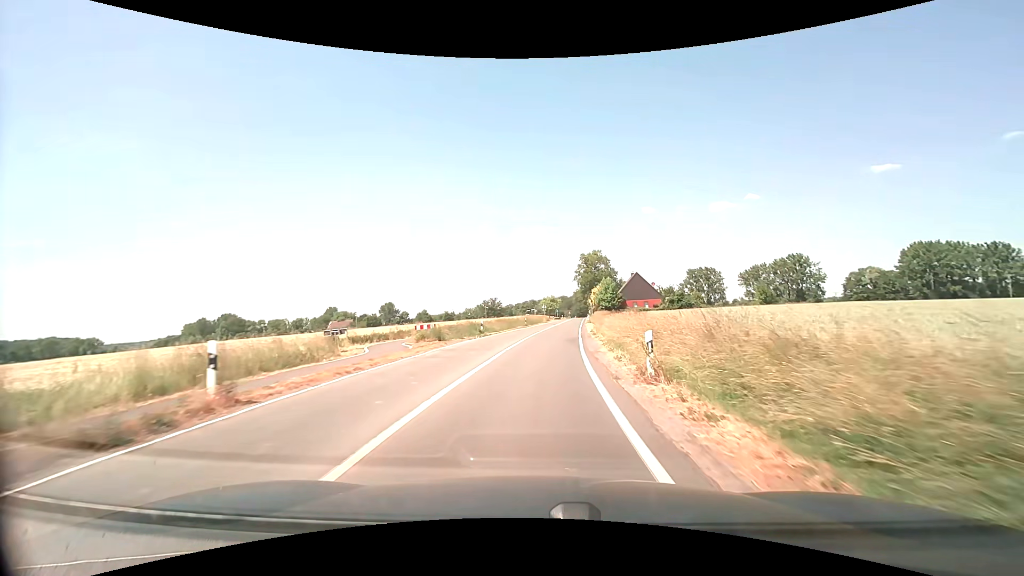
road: secondary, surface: asphalt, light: Day
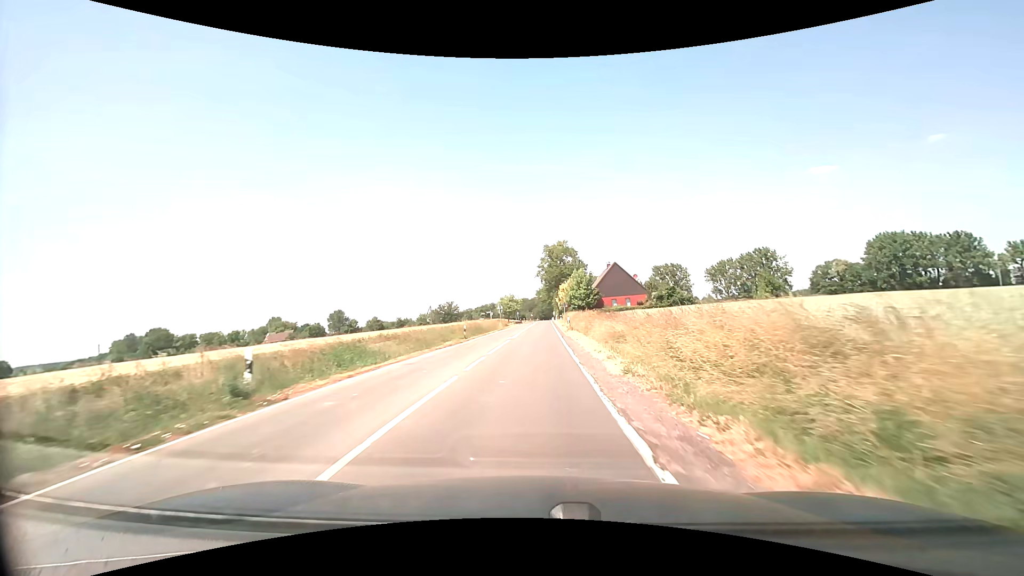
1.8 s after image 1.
(+0.9, +24.3) m; +5°
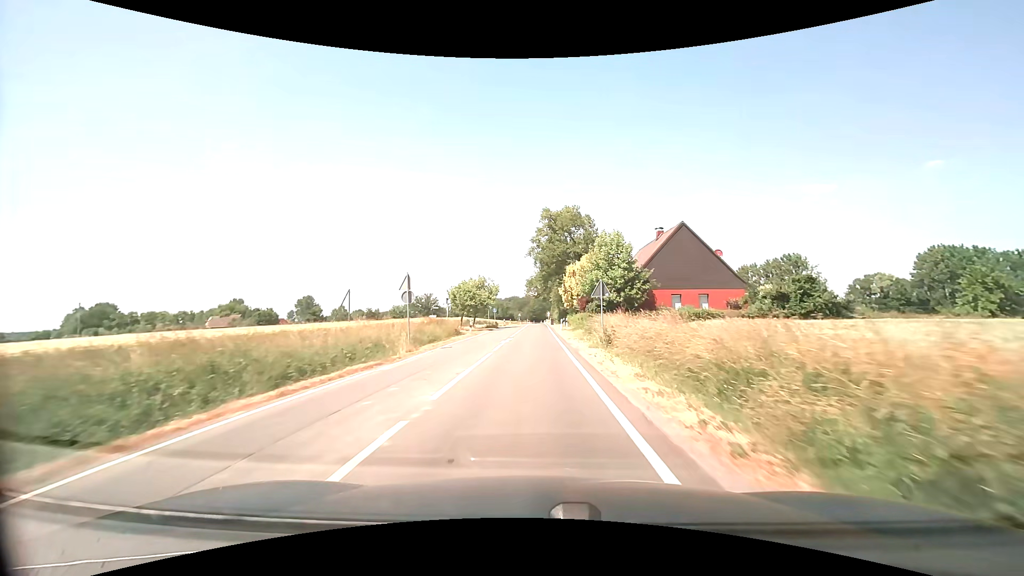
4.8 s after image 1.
(+0.3, +44.8) m; +1°
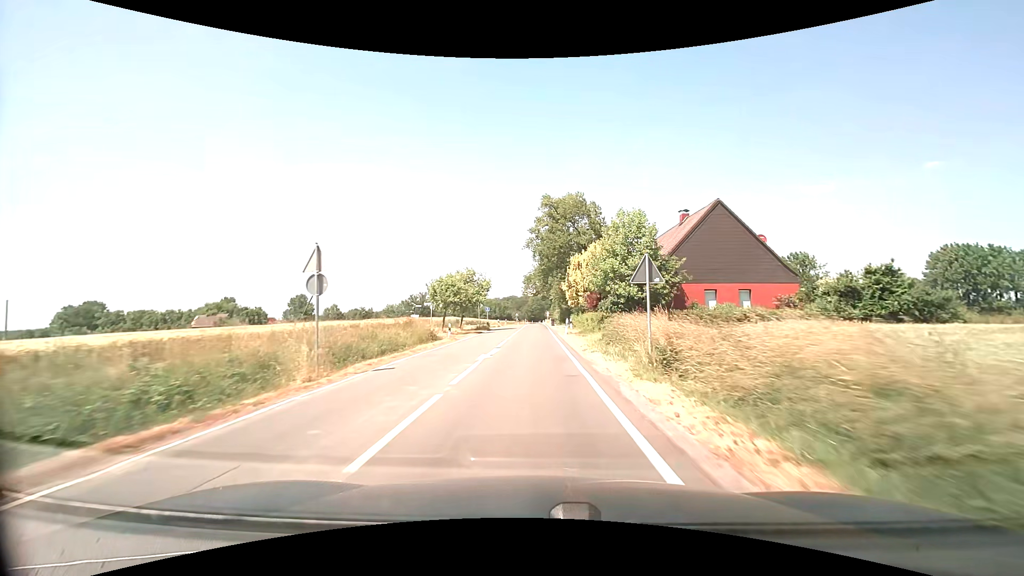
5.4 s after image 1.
(0.0, +9.3) m; 0°
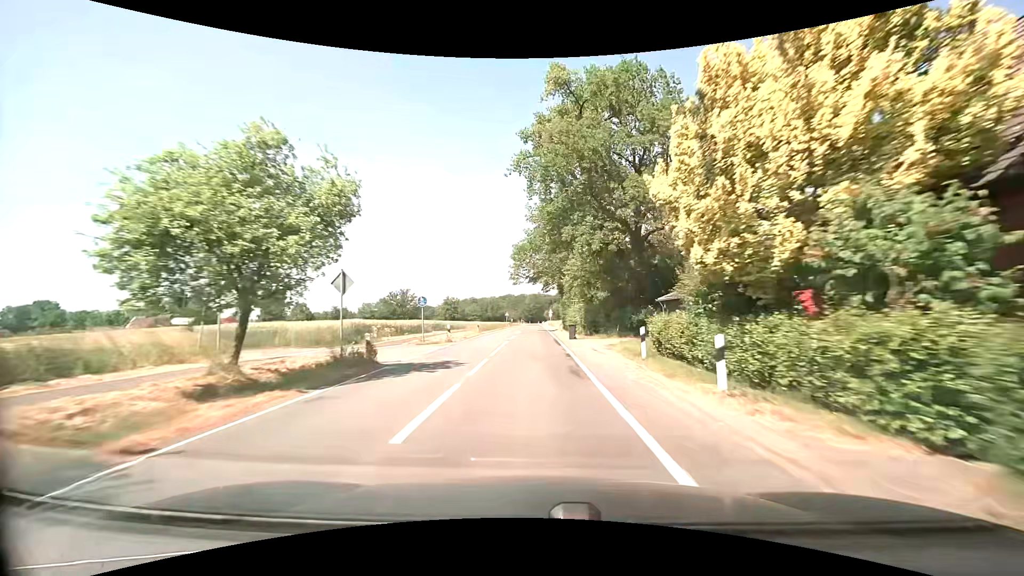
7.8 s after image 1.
(+0.1, +38.6) m; 0°
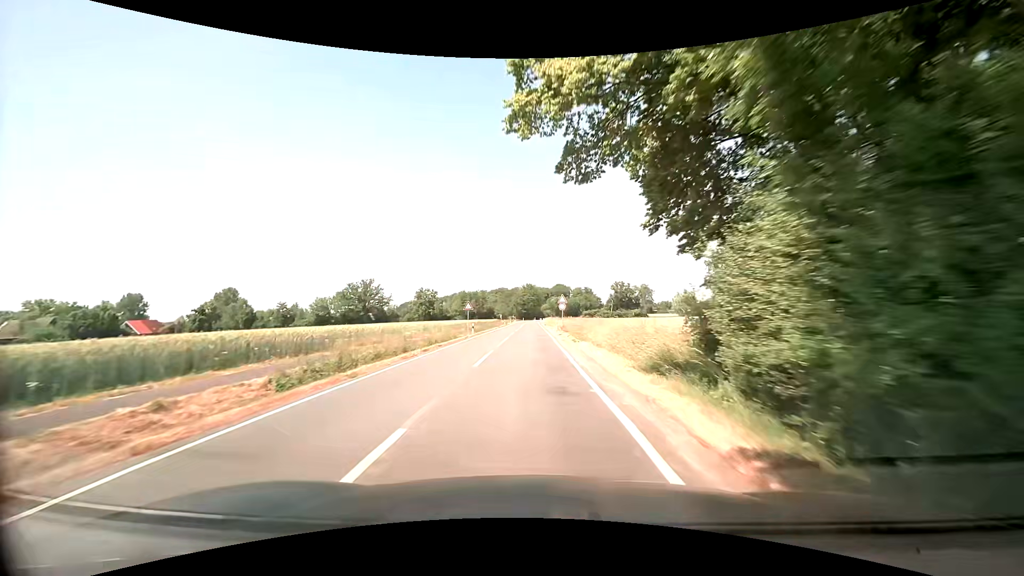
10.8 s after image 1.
(+0.2, +50.7) m; +1°
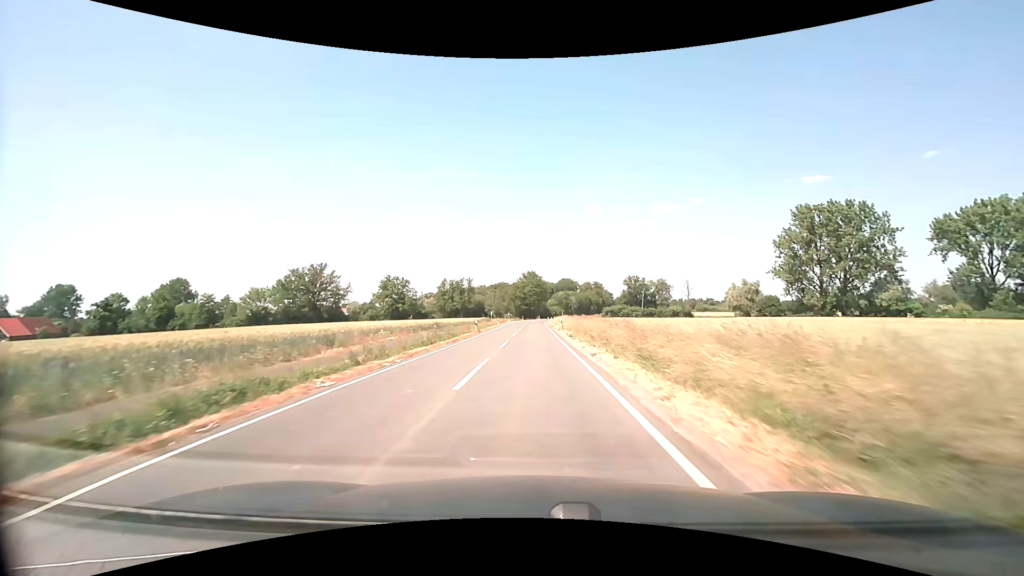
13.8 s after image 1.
(-0.6, +51.3) m; 0°
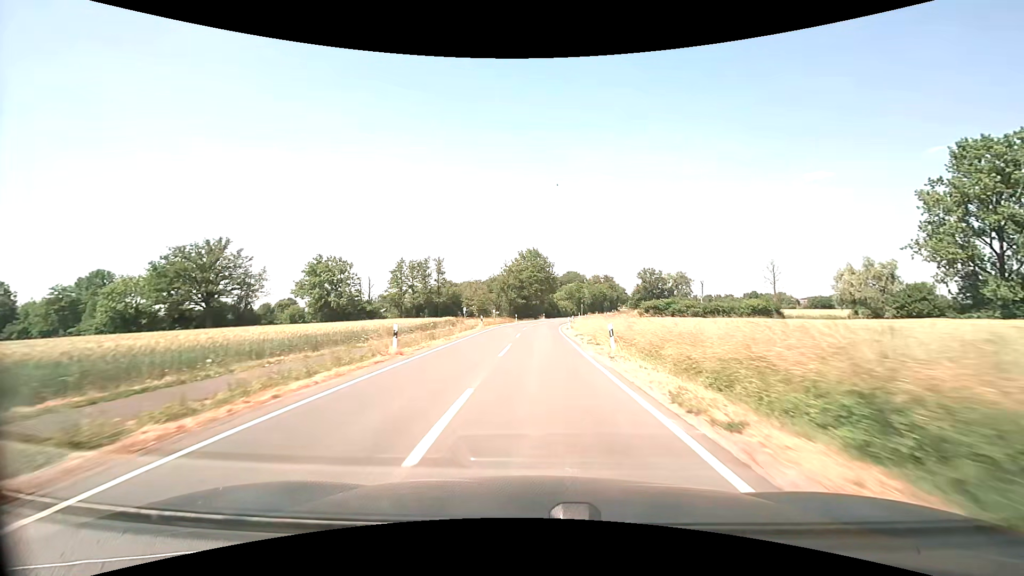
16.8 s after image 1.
(-0.4, +51.5) m; 0°
(0, +10) (0, +20) (0, +30) (+1, +40) (+1, +50) (+2, +60) (+3, +70) (+4, +80) (+6, +90) (+8, +99) m
